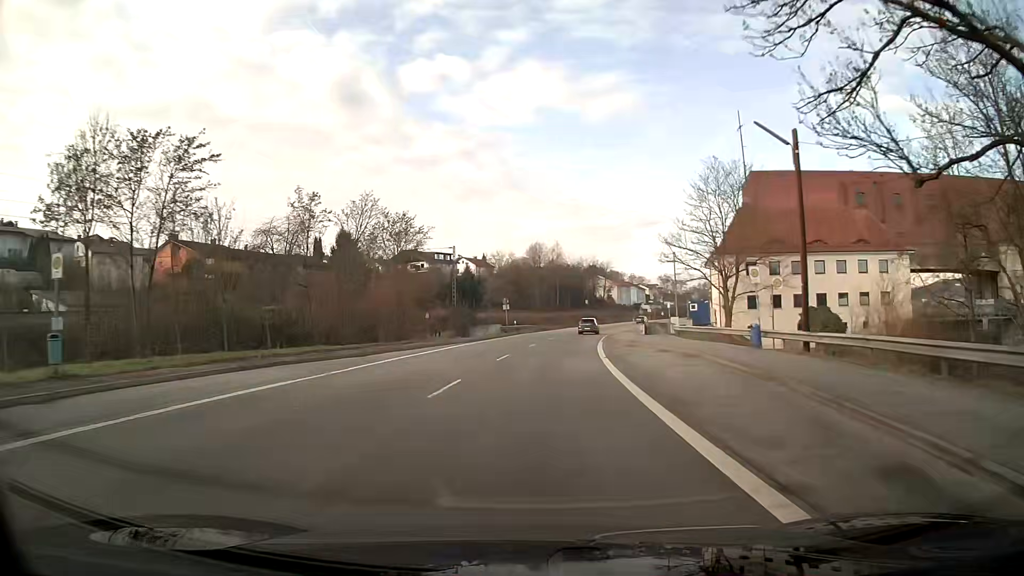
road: primary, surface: asphalt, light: Day
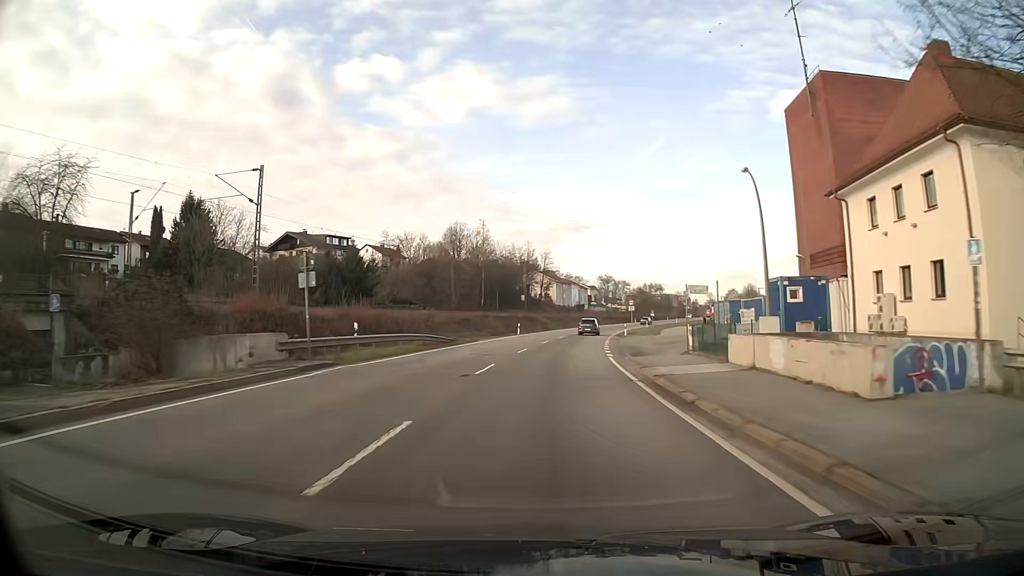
(+2.3, +43.3) m; +6°
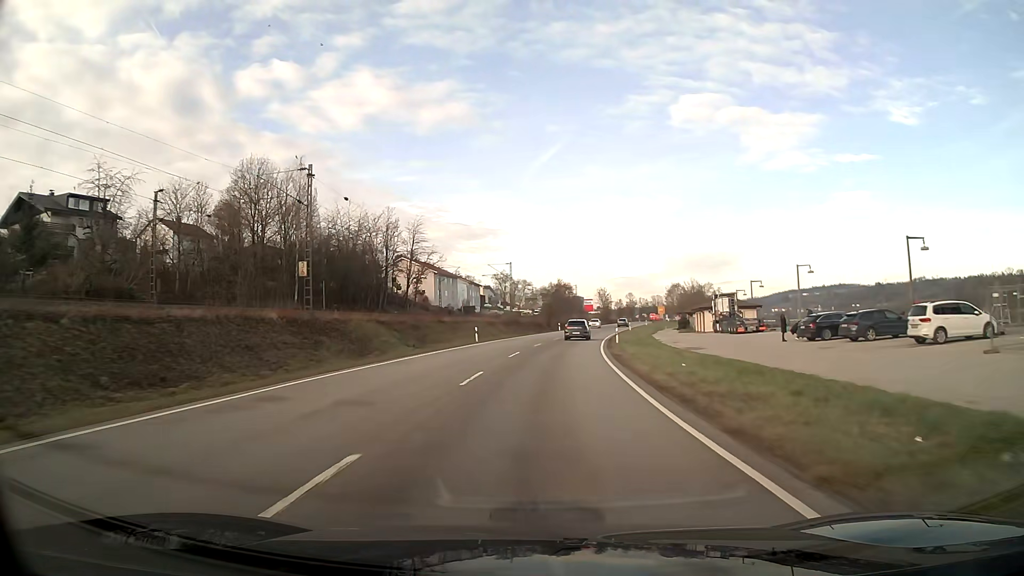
(+5.0, +62.2) m; +9°
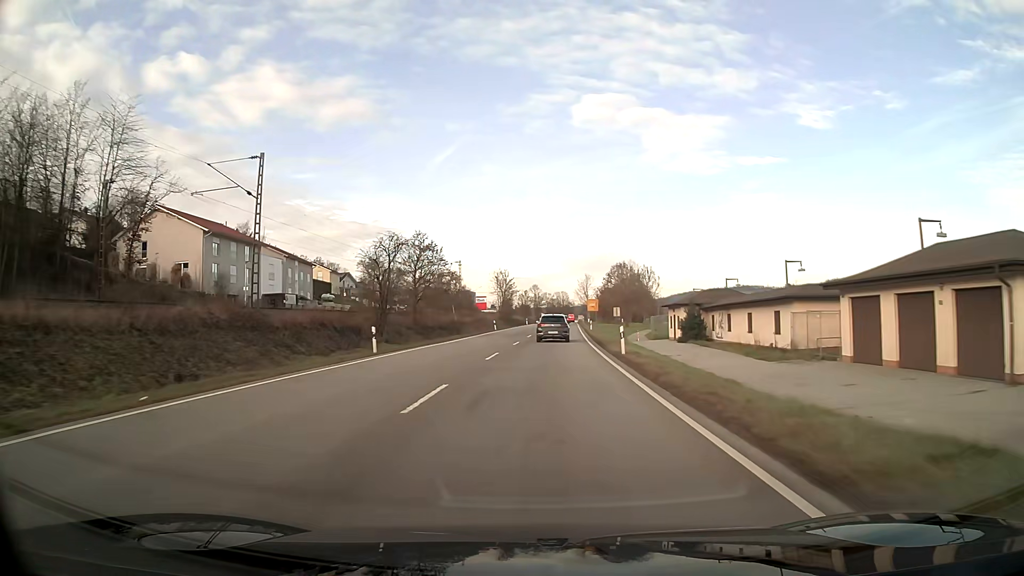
(+5.3, +64.9) m; +9°
